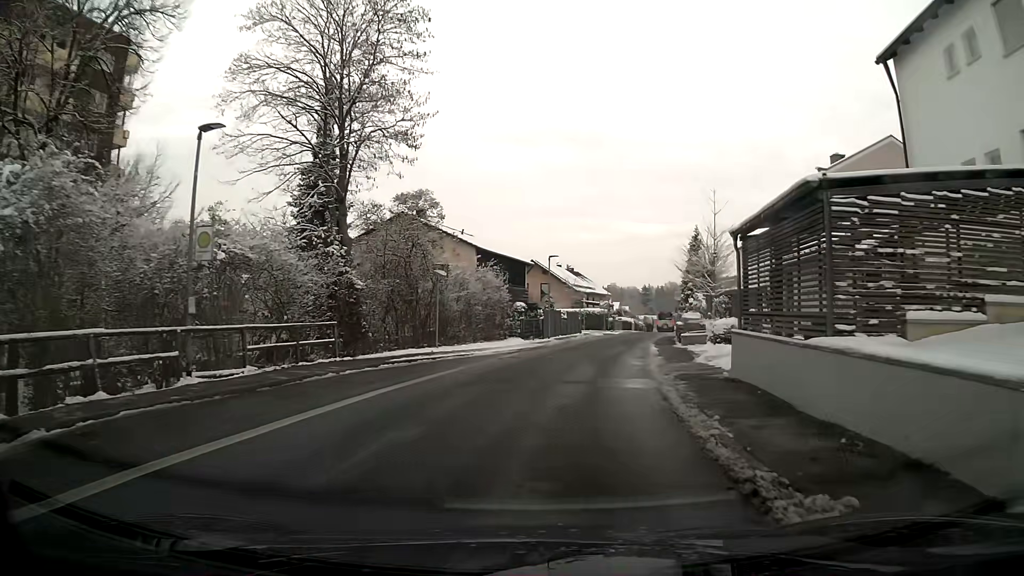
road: residential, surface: asphalt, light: Day
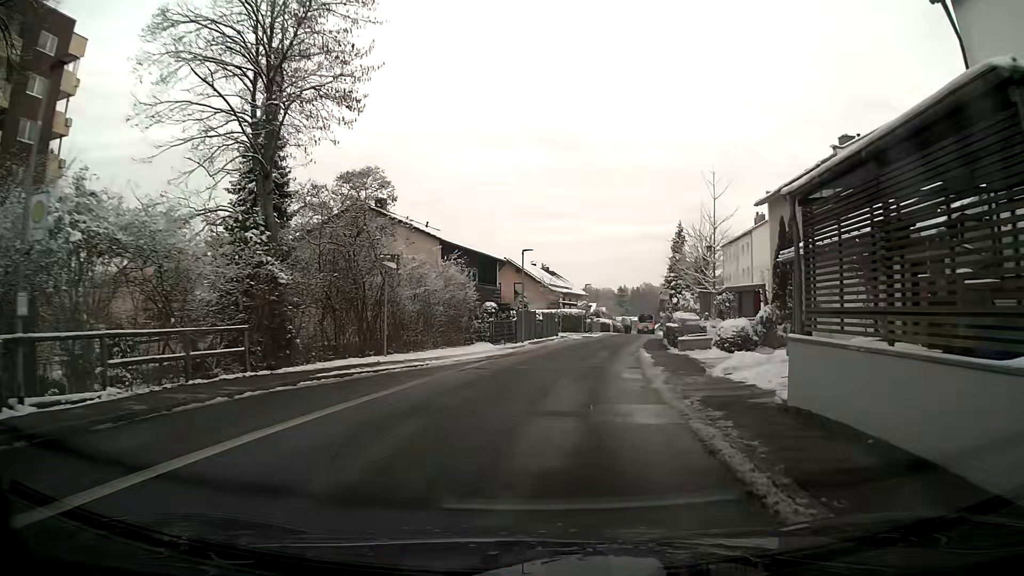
(+0.1, +4.6) m; +2°
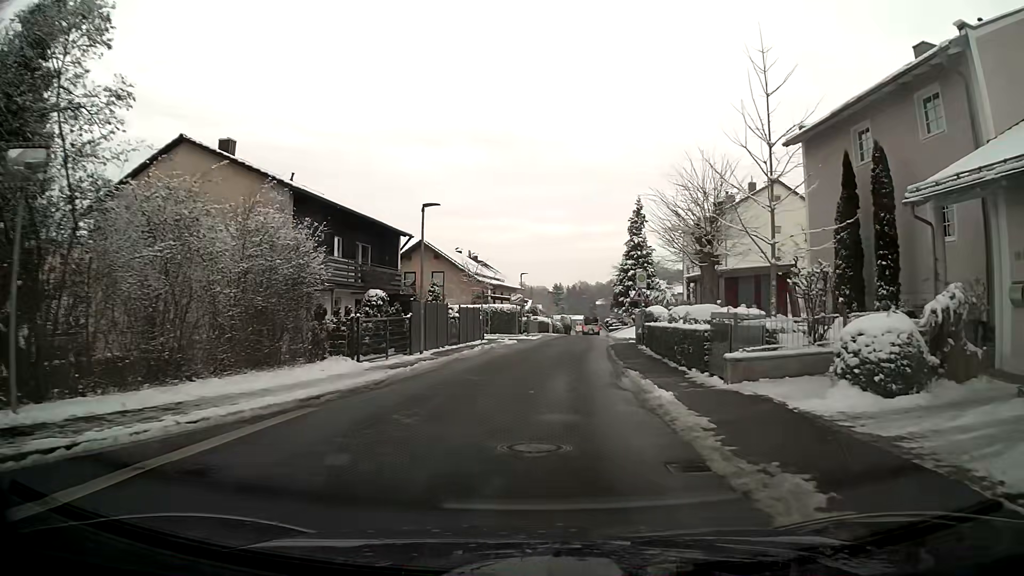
(+0.7, +13.9) m; +5°
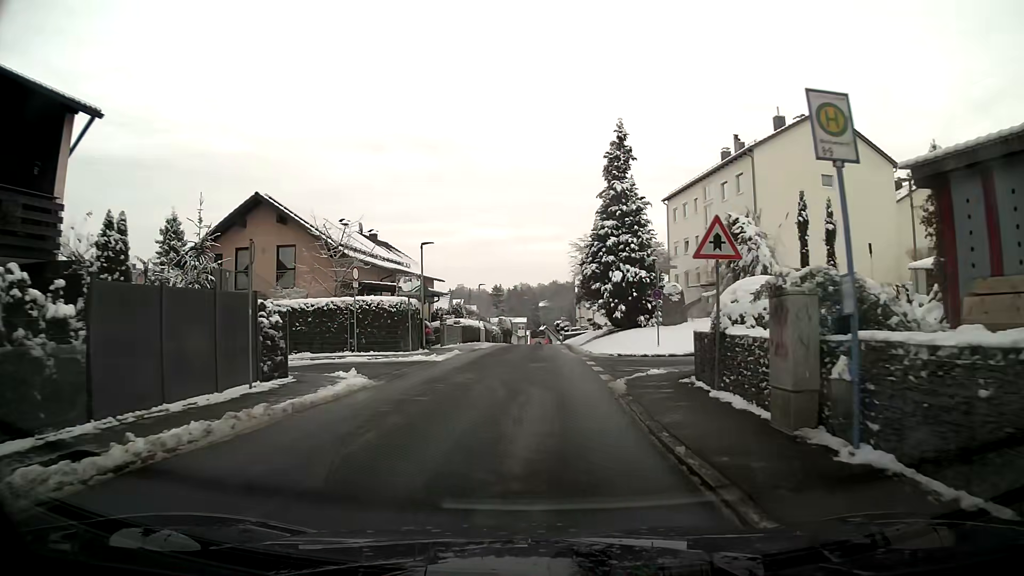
(+1.1, +23.4) m; +4°
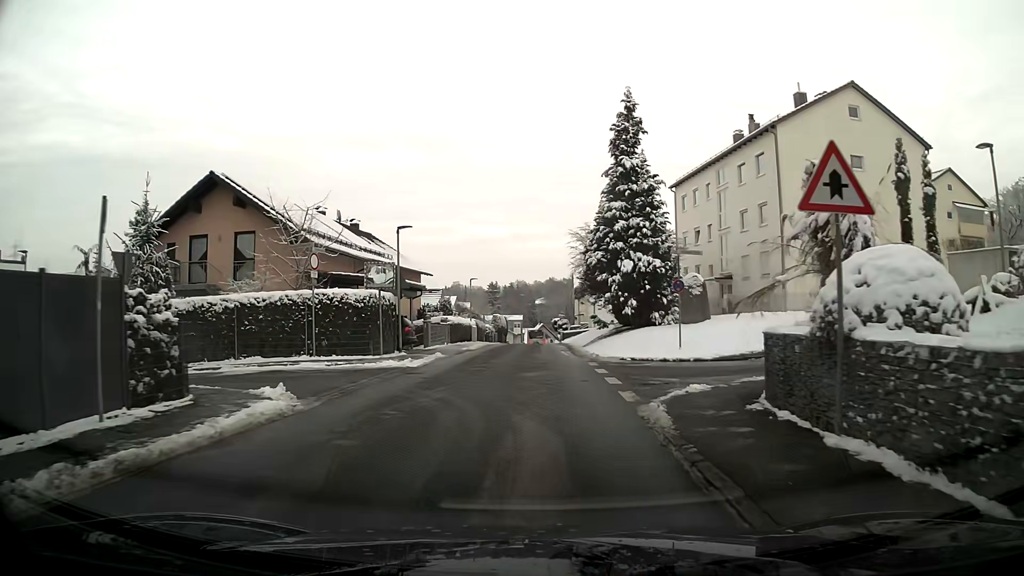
(0.0, +4.7) m; 0°
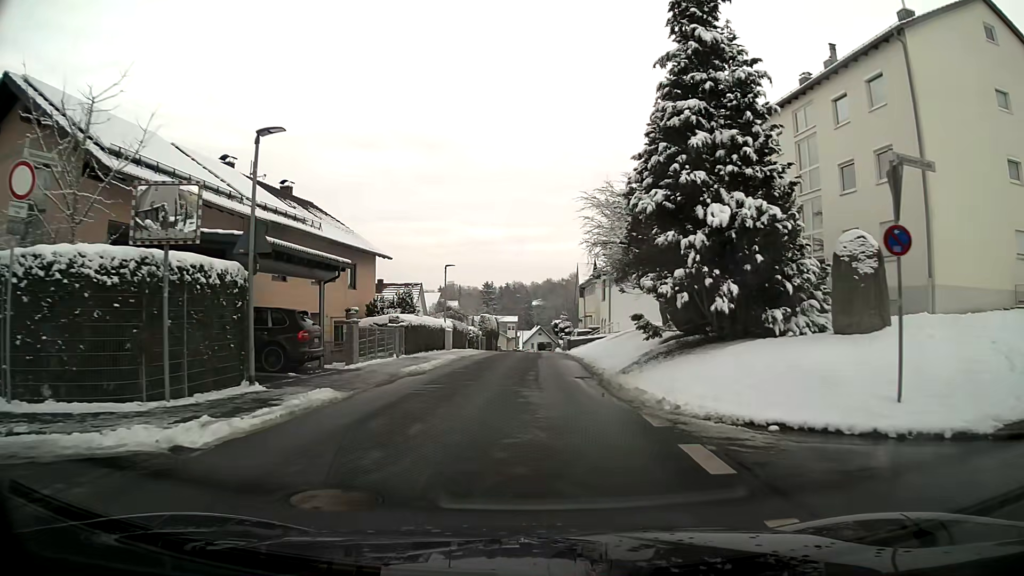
(0.0, +14.1) m; +1°
